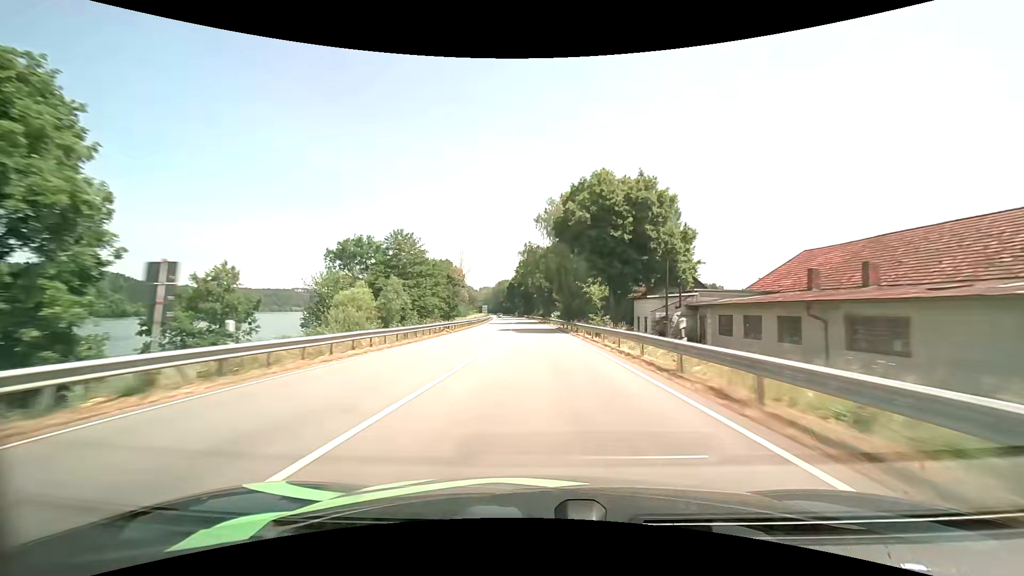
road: primary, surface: asphalt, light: Day
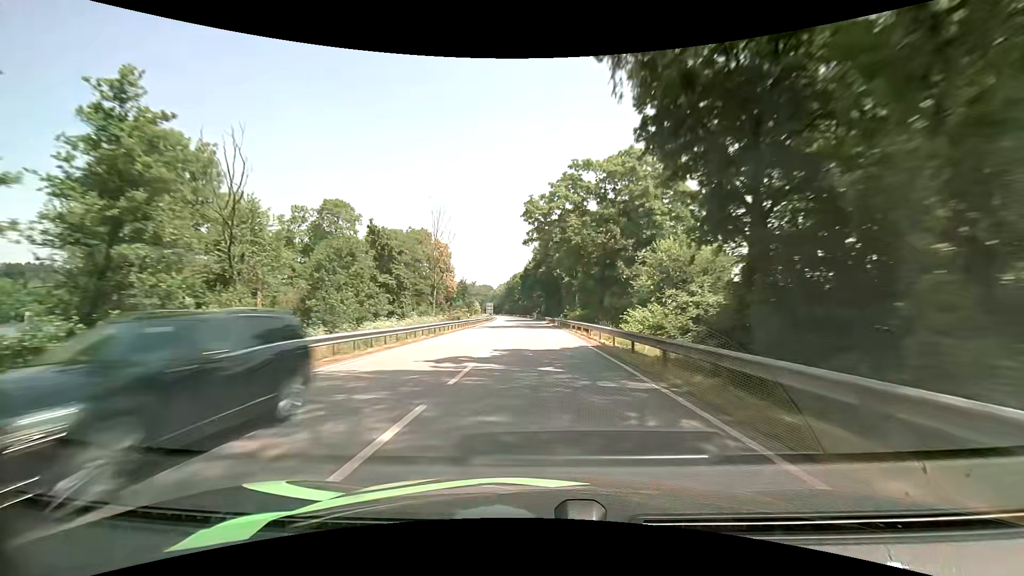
(-1.6, +63.0) m; -3°
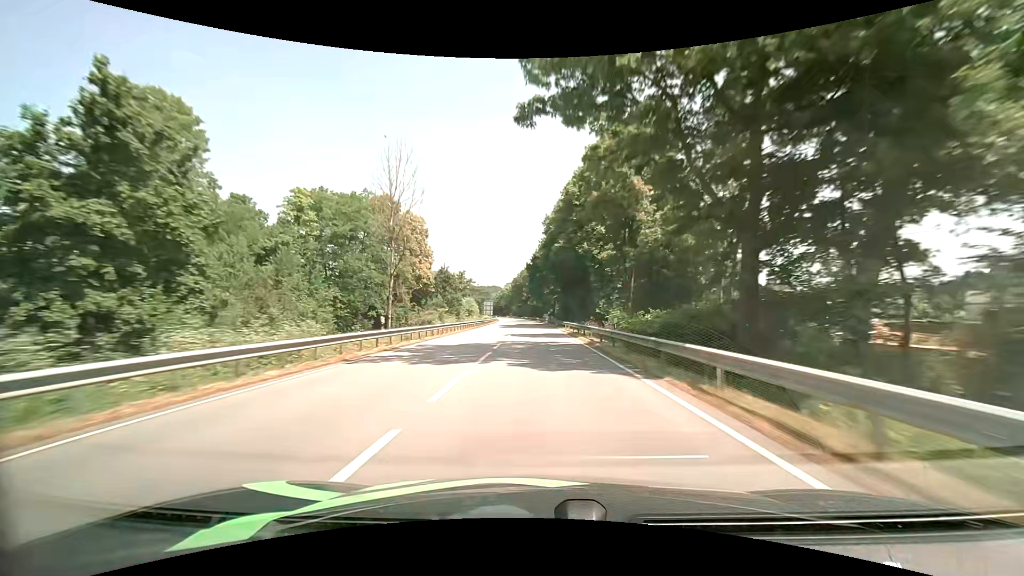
(-0.3, +31.8) m; -1°
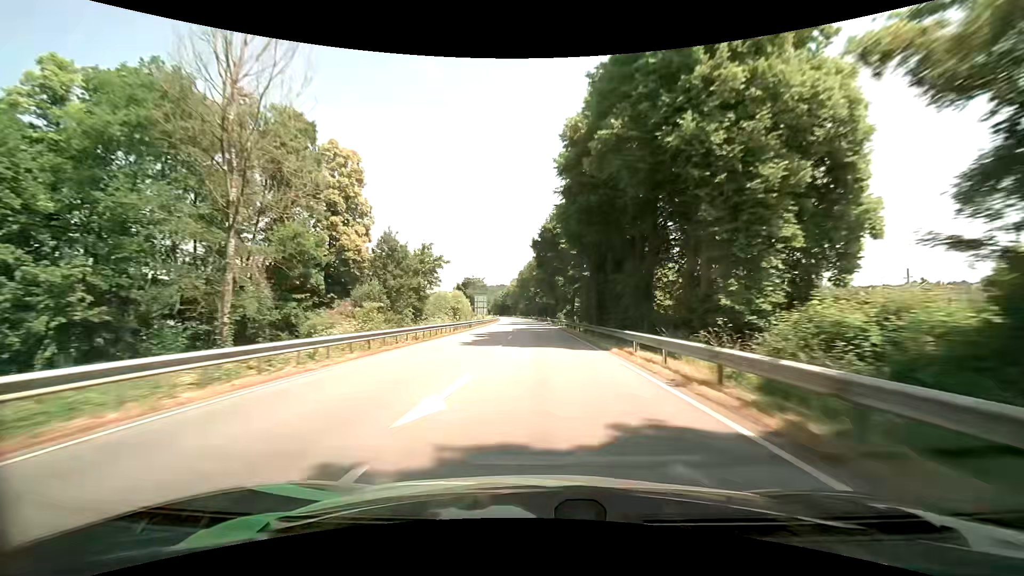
(-0.3, +31.5) m; -1°
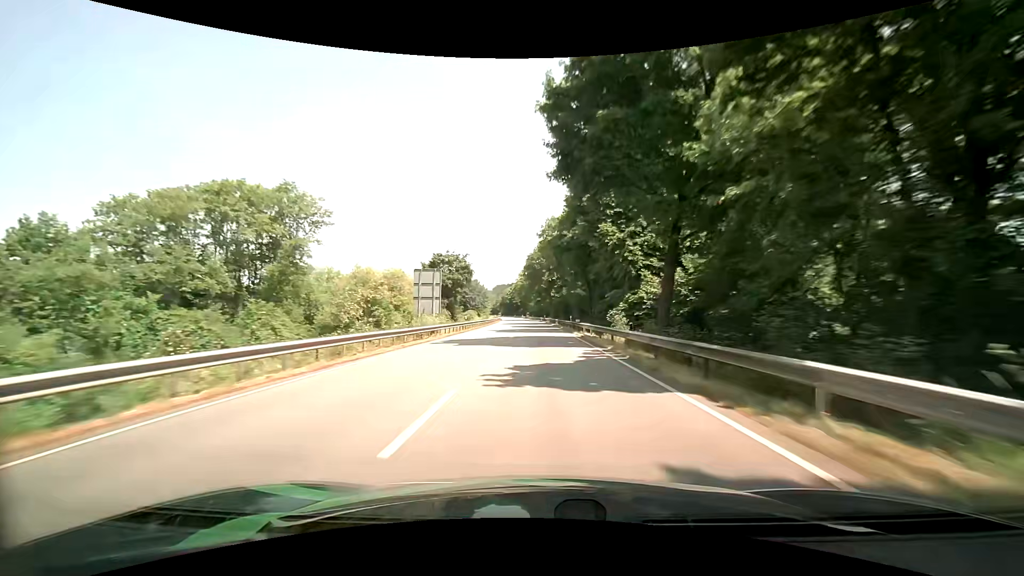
(-0.5, +47.2) m; -2°
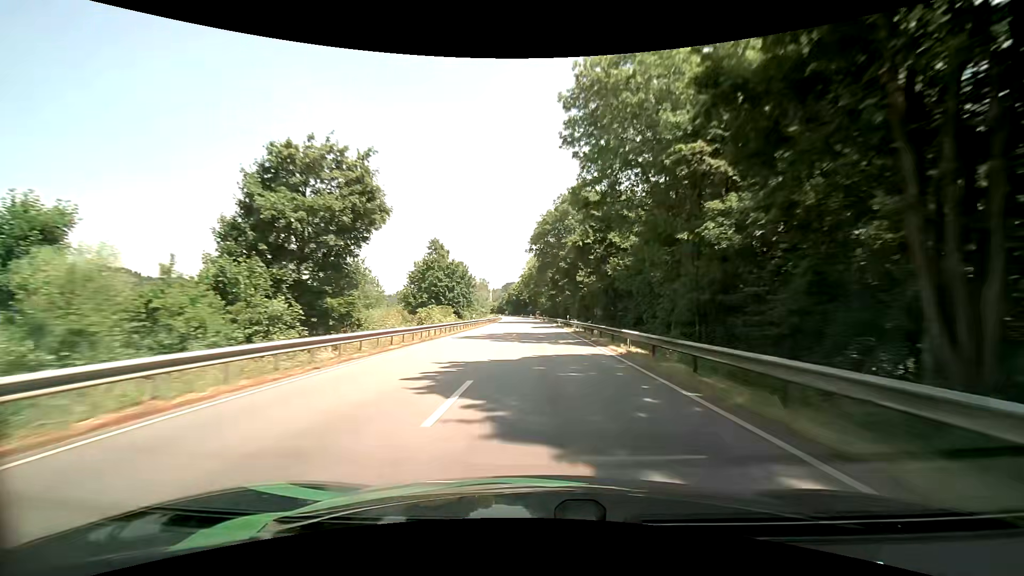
(-0.8, +46.9) m; -1°
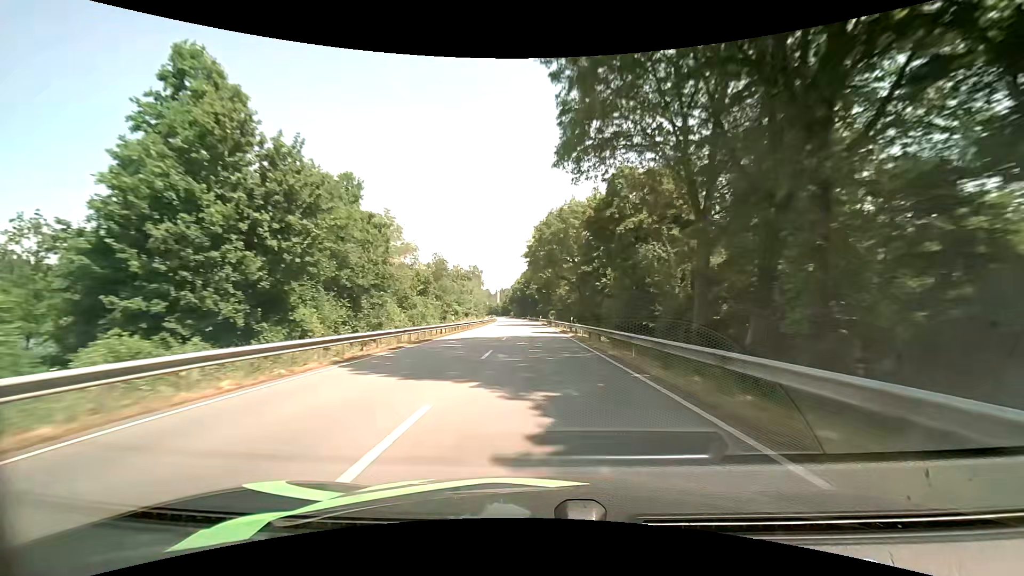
(-0.6, +63.0) m; -1°
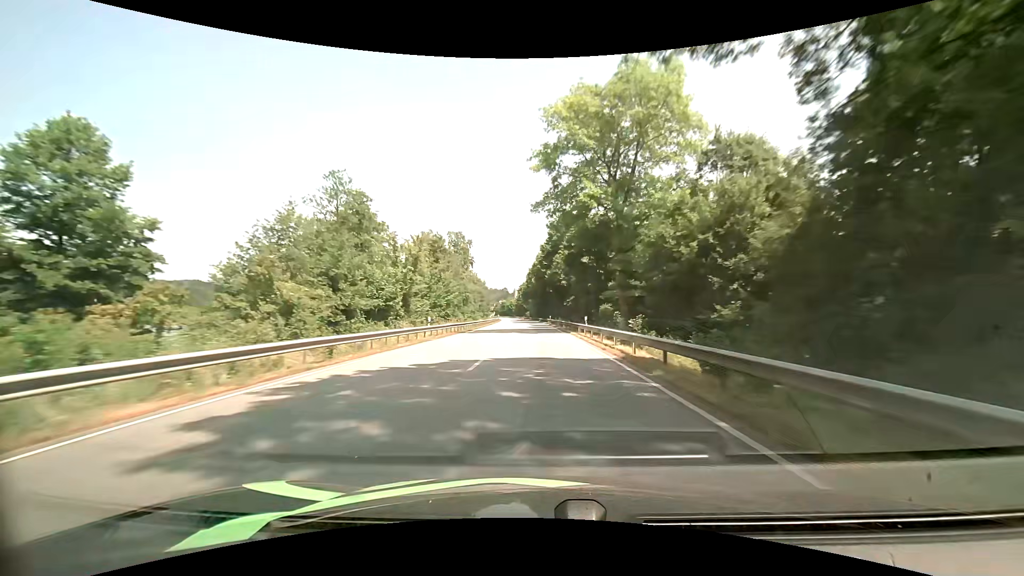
(-1.0, +63.7) m; -2°
(0, +10) (0, +20) (0, +30) (0, +40) (0, +50) (-1, +60) (-1, +70) (-1, +80) (-2, +90) (-2, +100) m
